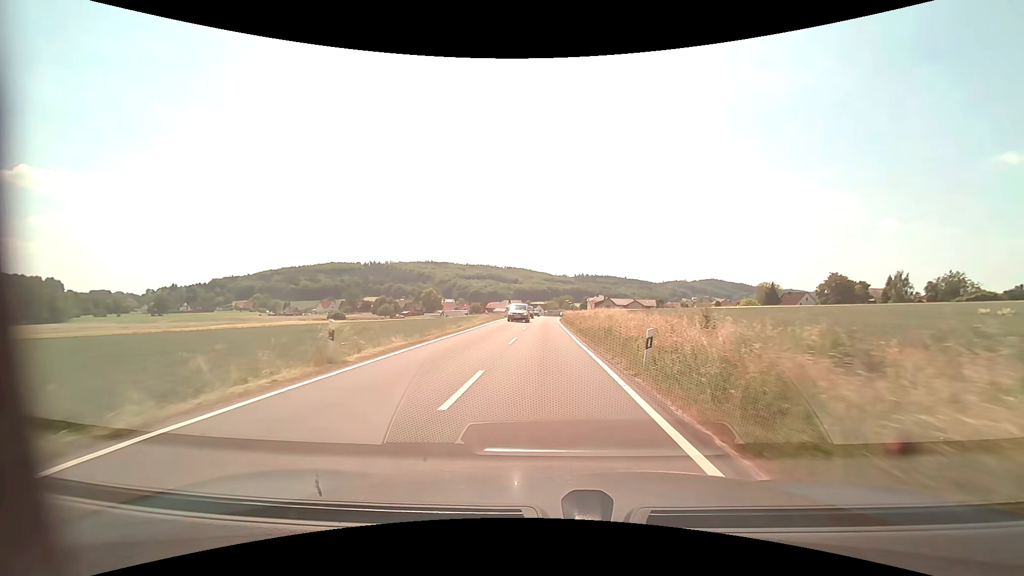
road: secondary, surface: asphalt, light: Day
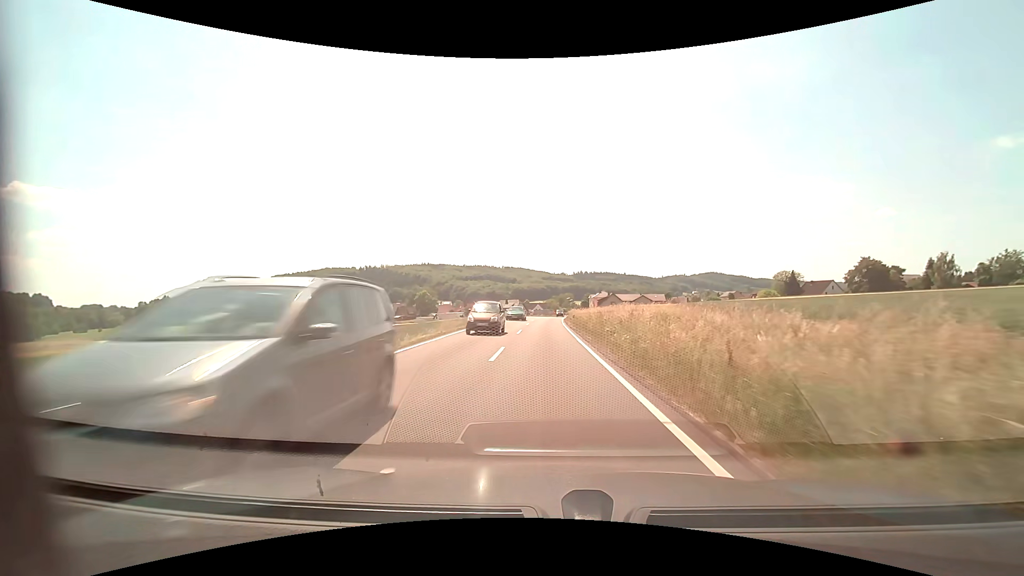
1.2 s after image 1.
(0.0, +18.5) m; 0°
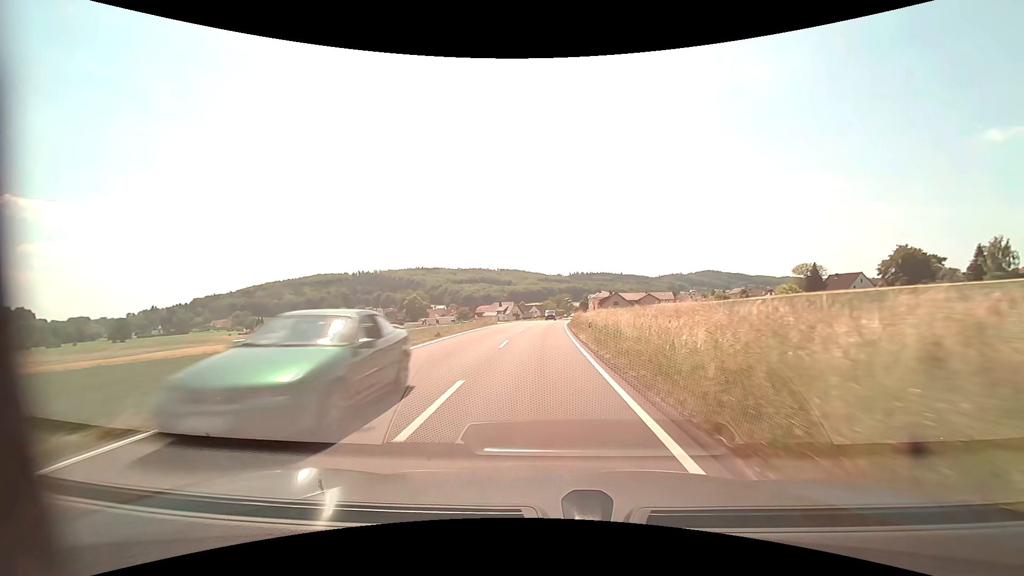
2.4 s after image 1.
(+0.1, +19.1) m; 0°
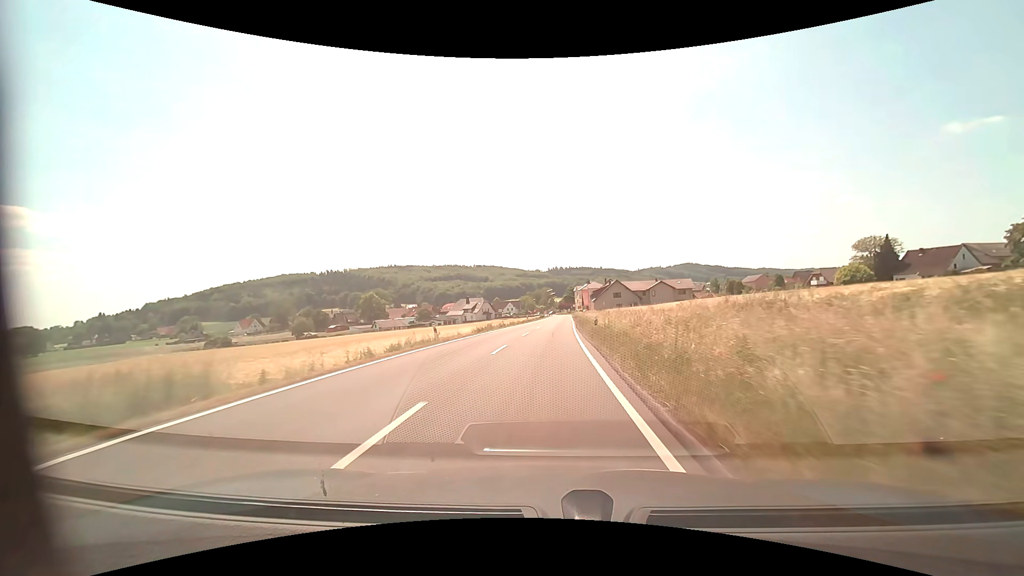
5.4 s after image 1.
(+0.7, +50.1) m; +2°
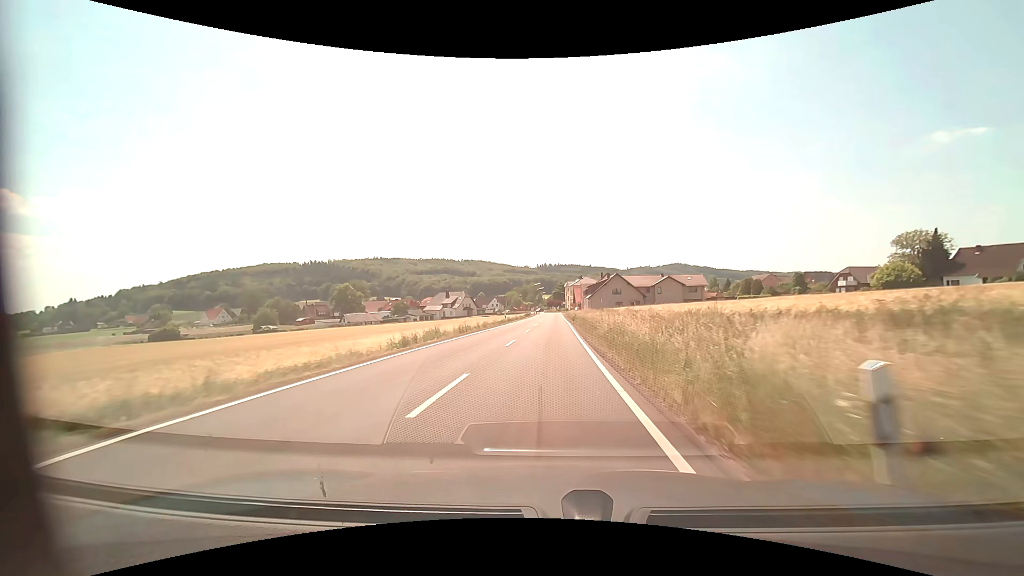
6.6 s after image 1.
(+0.2, +20.8) m; +1°
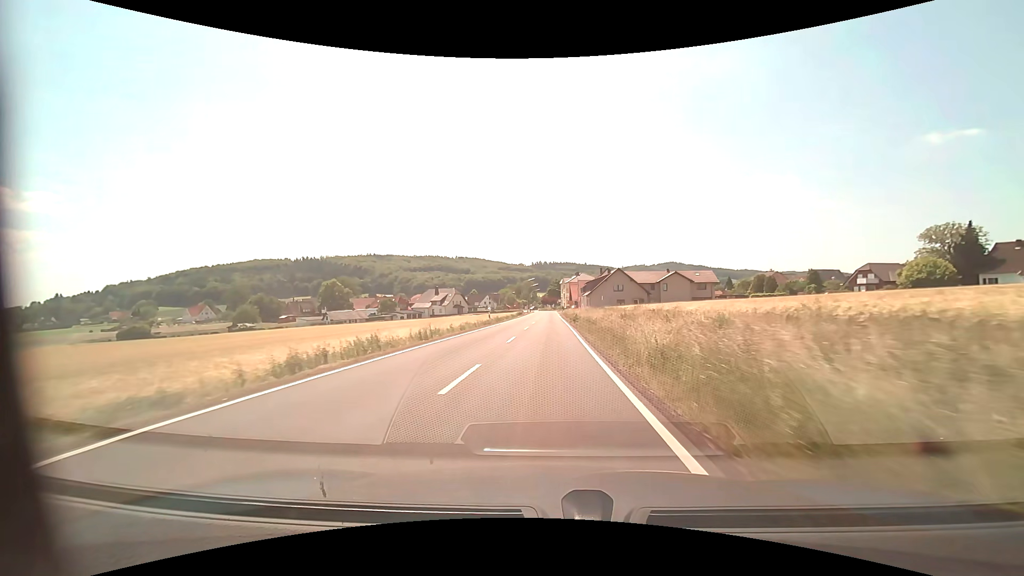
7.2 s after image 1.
(+0.1, +10.6) m; +1°
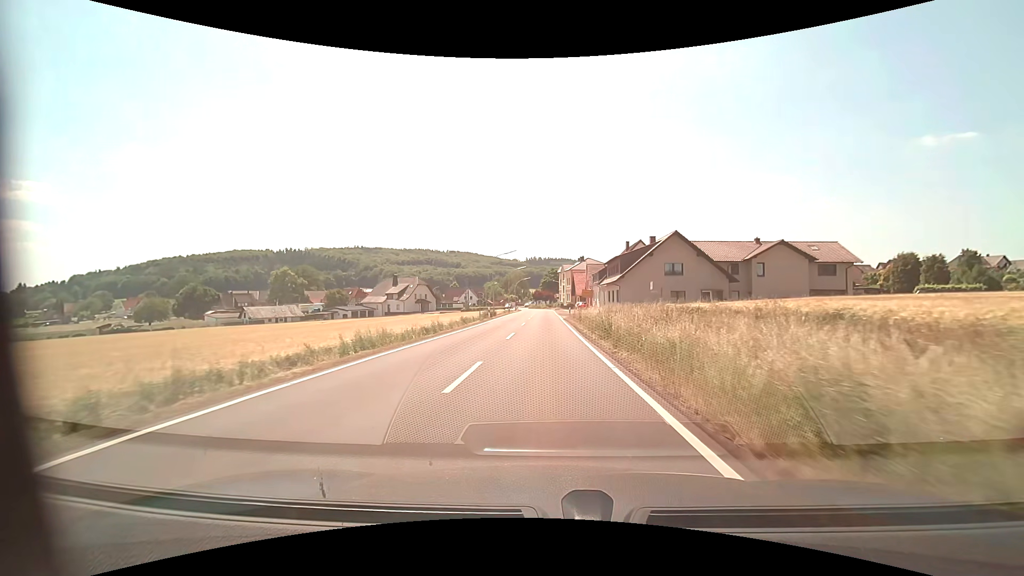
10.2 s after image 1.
(+0.4, +47.5) m; +1°
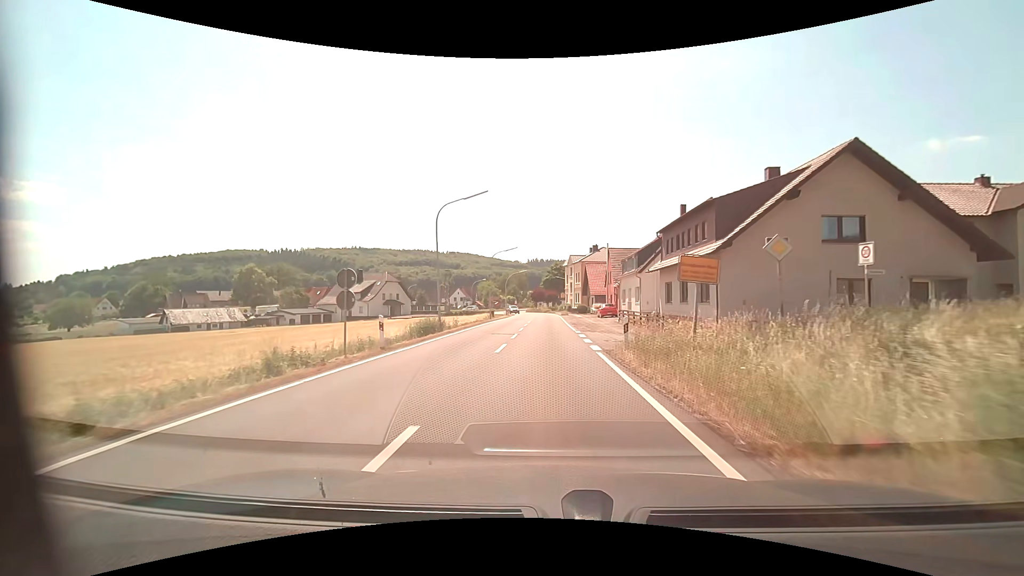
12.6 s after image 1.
(-0.1, +29.8) m; 0°
